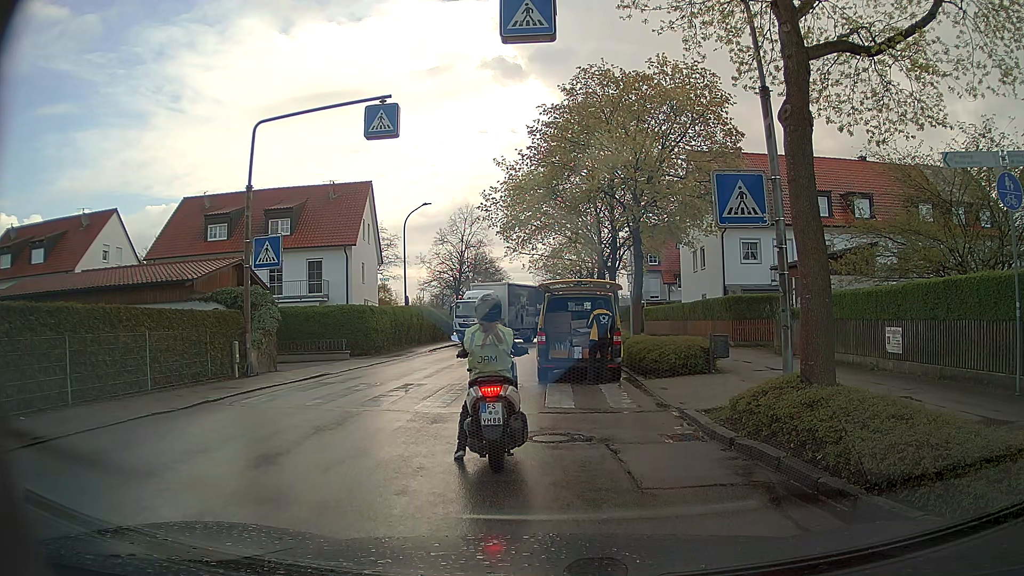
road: residential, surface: asphalt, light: Day
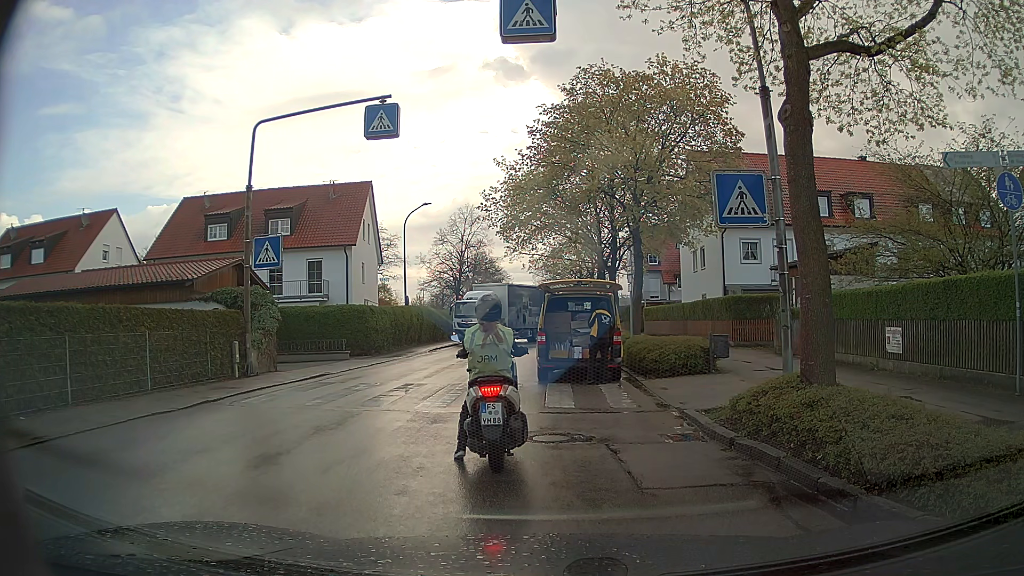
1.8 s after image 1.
(0.0, 0.0) m; 0°
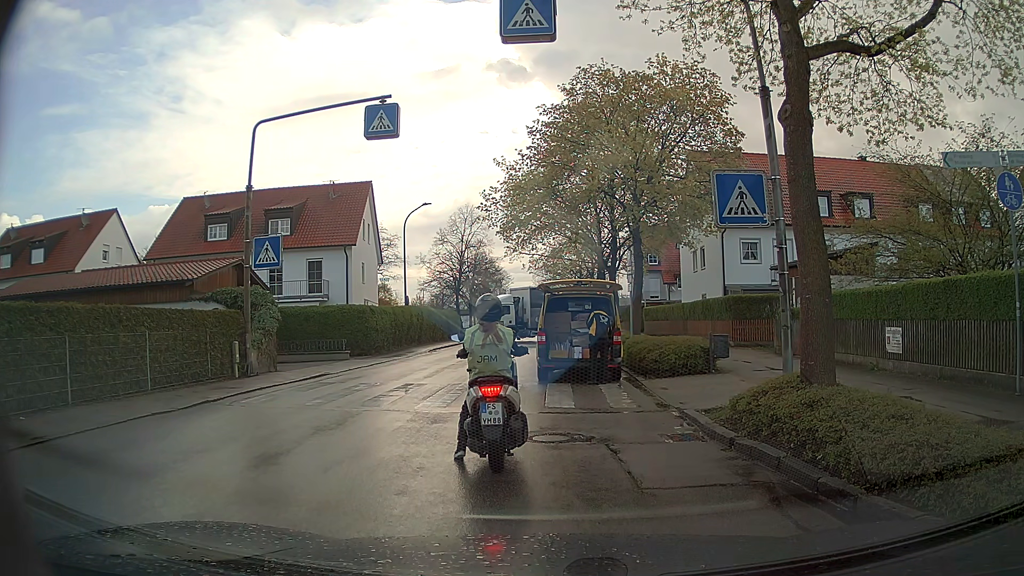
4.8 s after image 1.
(0.0, 0.0) m; 0°
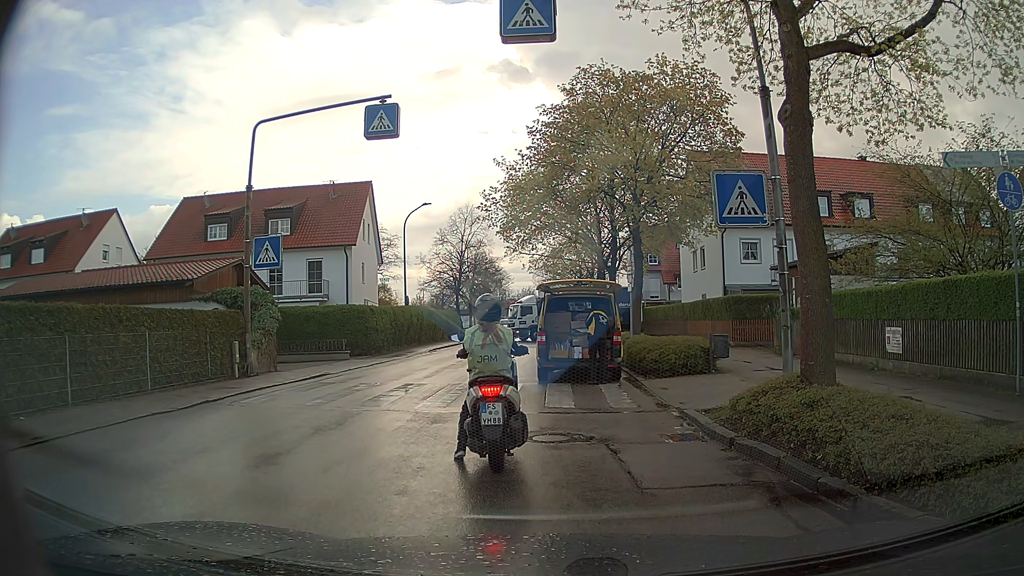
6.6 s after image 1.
(0.0, 0.0) m; 0°
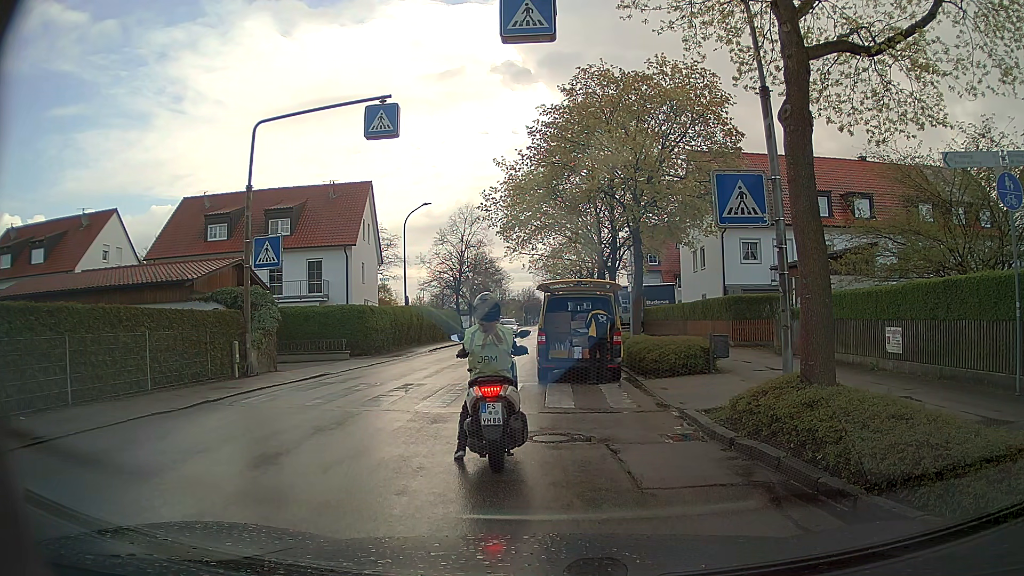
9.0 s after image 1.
(0.0, 0.0) m; 0°
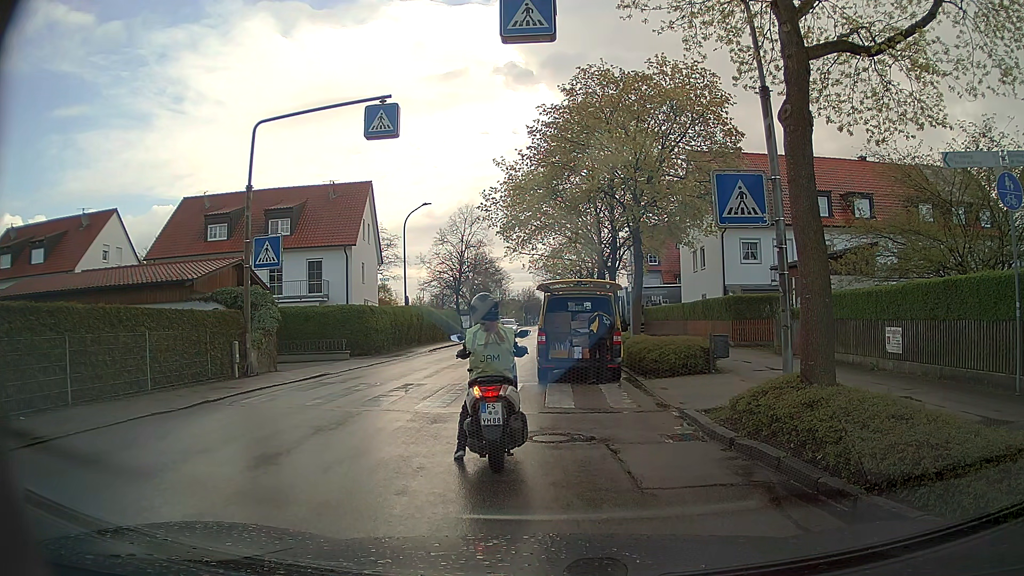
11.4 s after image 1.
(0.0, 0.0) m; 0°
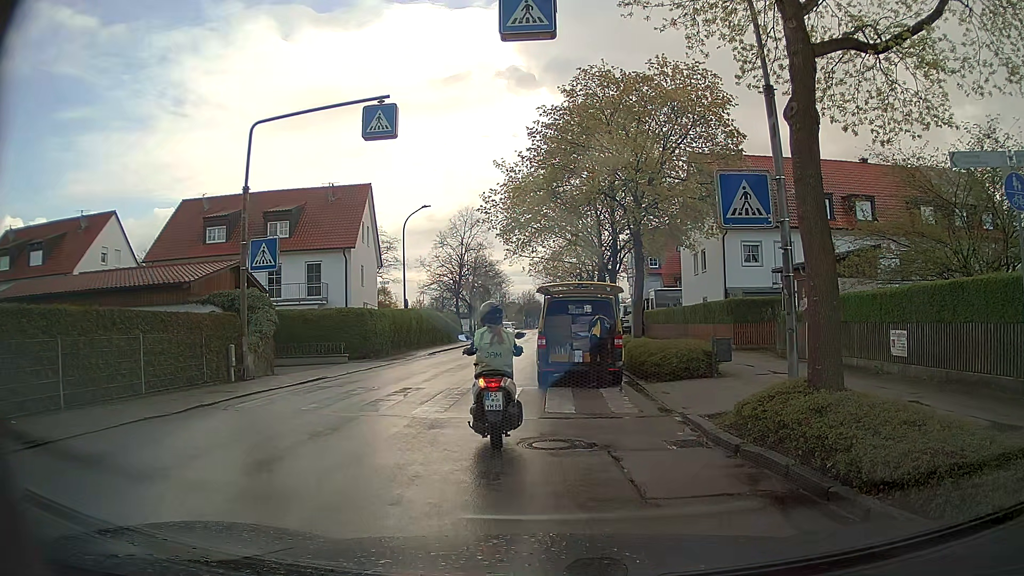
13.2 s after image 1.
(0.0, +0.2) m; 0°
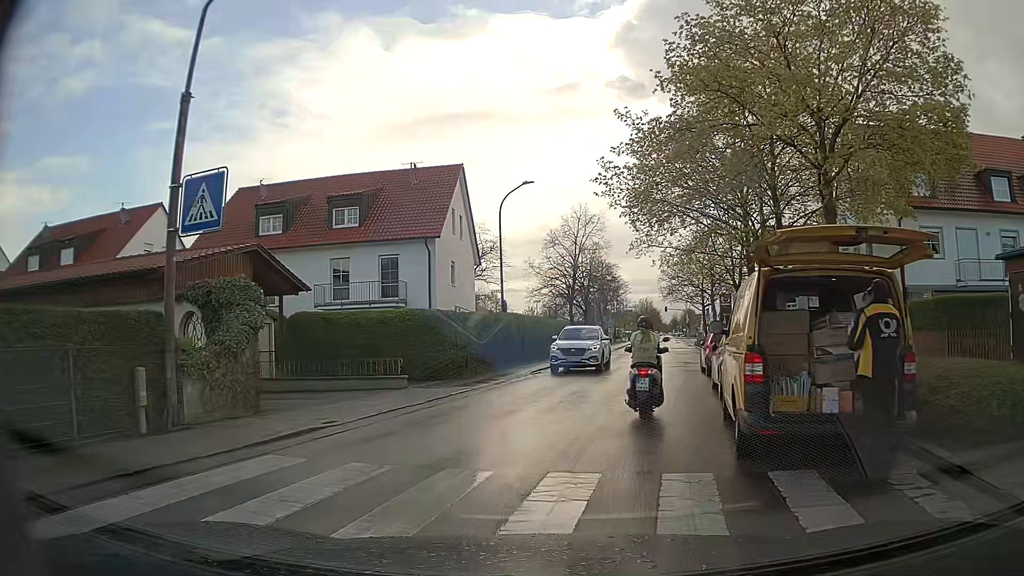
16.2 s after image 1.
(-0.8, +8.5) m; -12°
(+1, +10) (+3, +20) (+5, +30) (+7, +39) (+9, +49) (+11, +59) (+13, +69) (+16, +78) (+18, +88) (+19, +98) m
